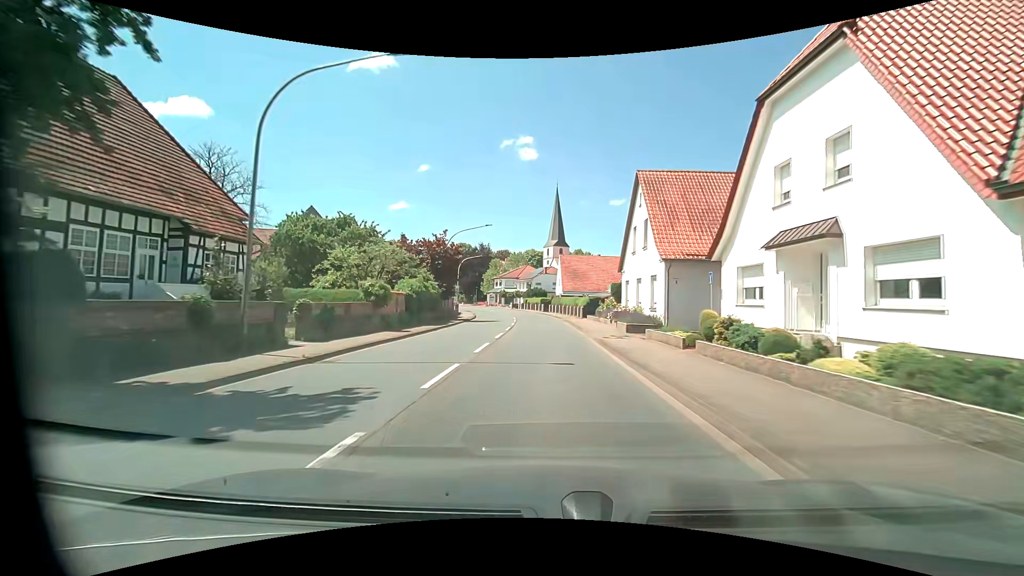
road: primary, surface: asphalt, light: Day
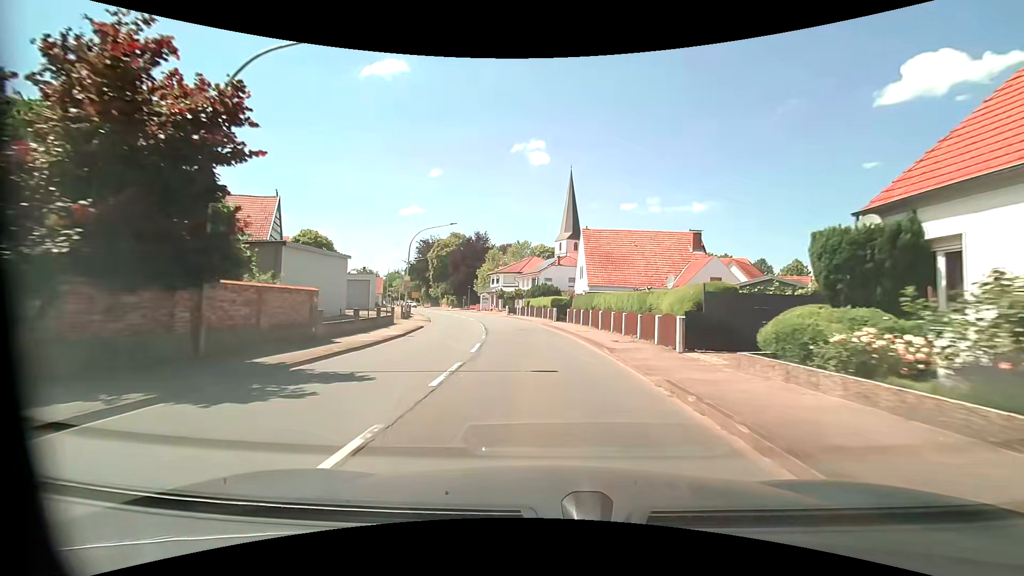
(-0.1, +30.1) m; -1°
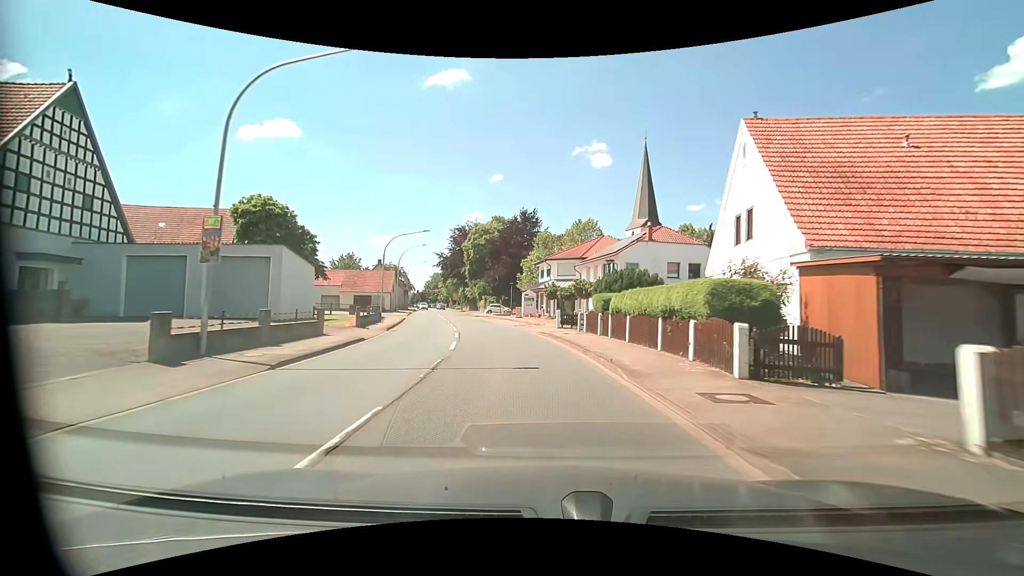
(-1.4, +29.3) m; -7°
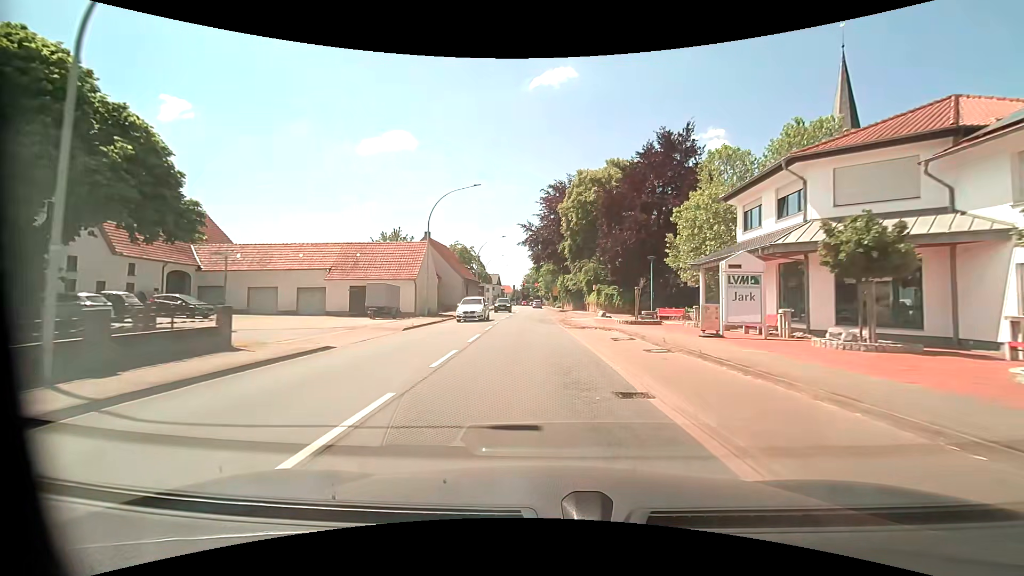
(-4.2, +36.0) m; -12°
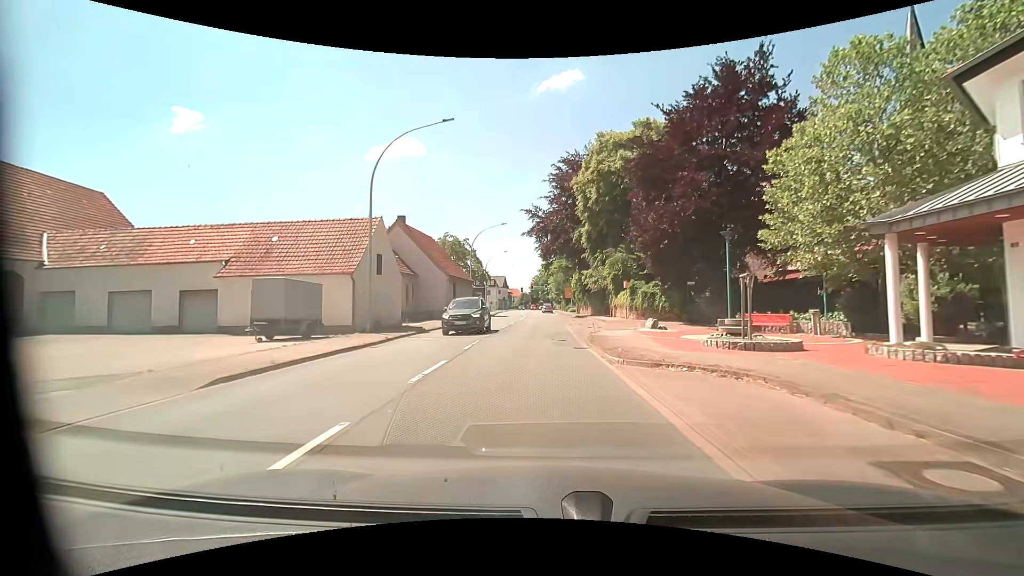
(-0.2, +13.9) m; -2°
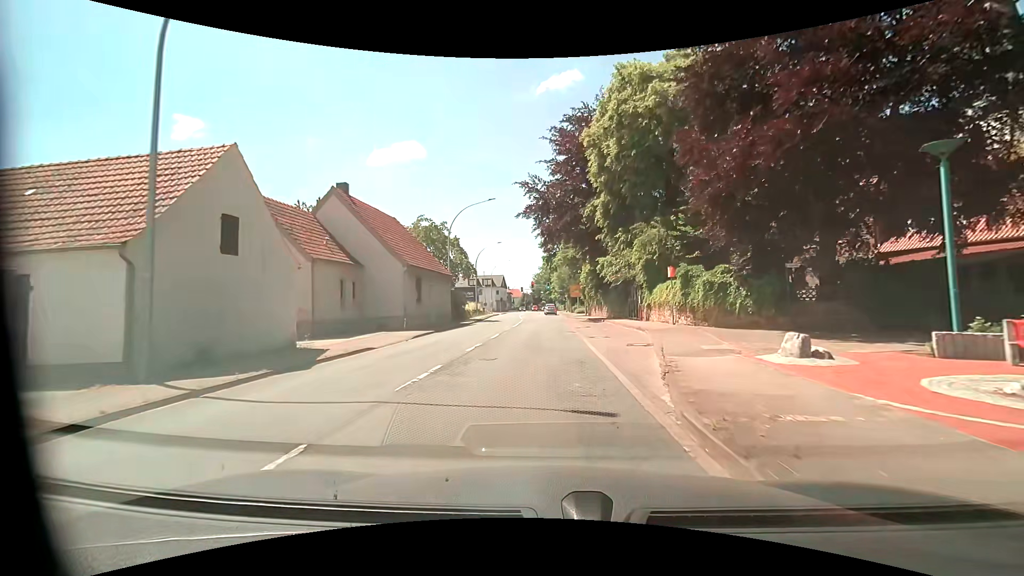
(0.0, +12.9) m; 0°
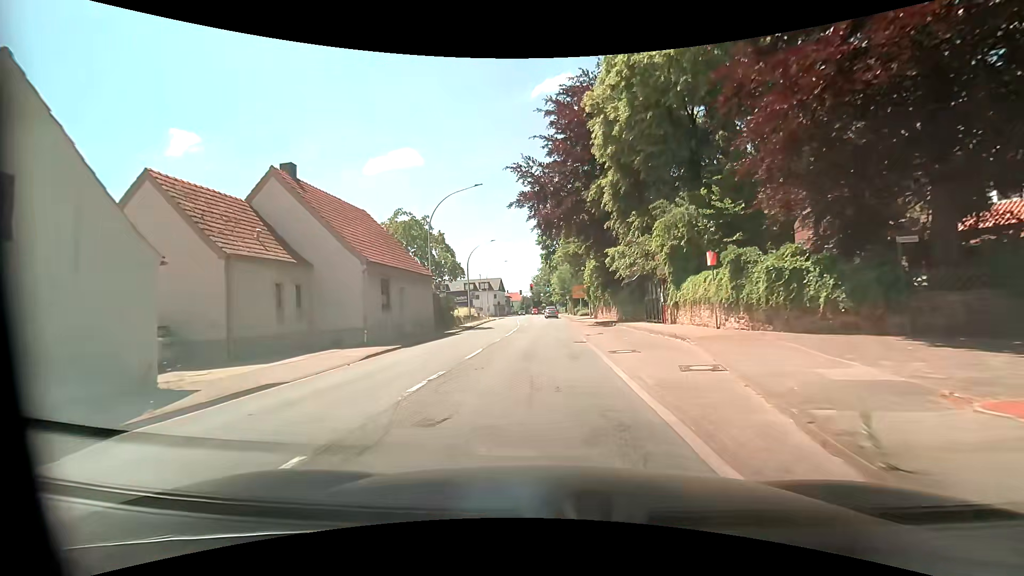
(0.0, +6.2) m; 0°
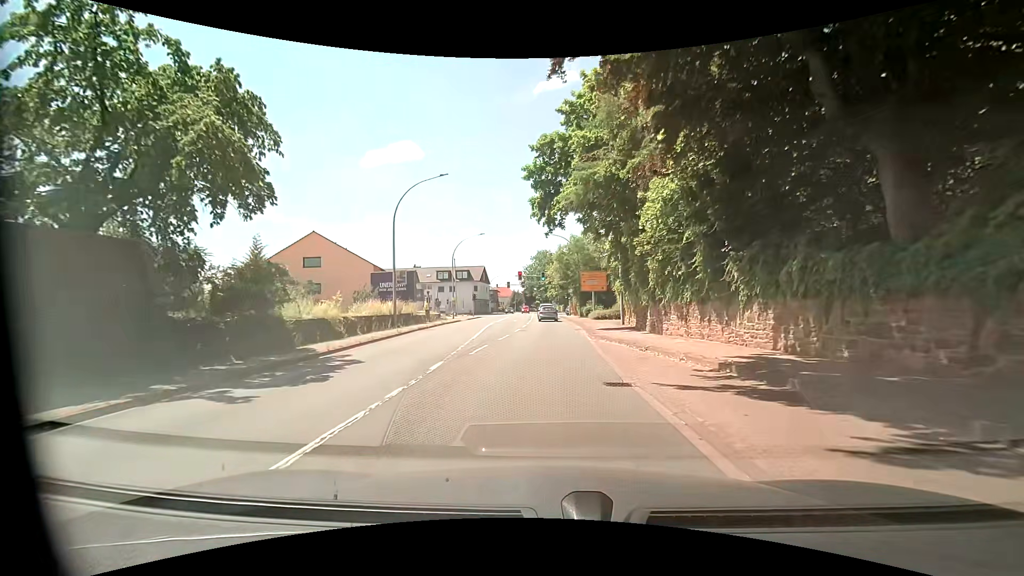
(0.0, +27.9) m; 0°
(0, +10) (0, +20) (+1, +30) (+1, +40) (+1, +50) (+1, +60) (+1, +70) (+1, +80) (0, +90) (0, +100) m
